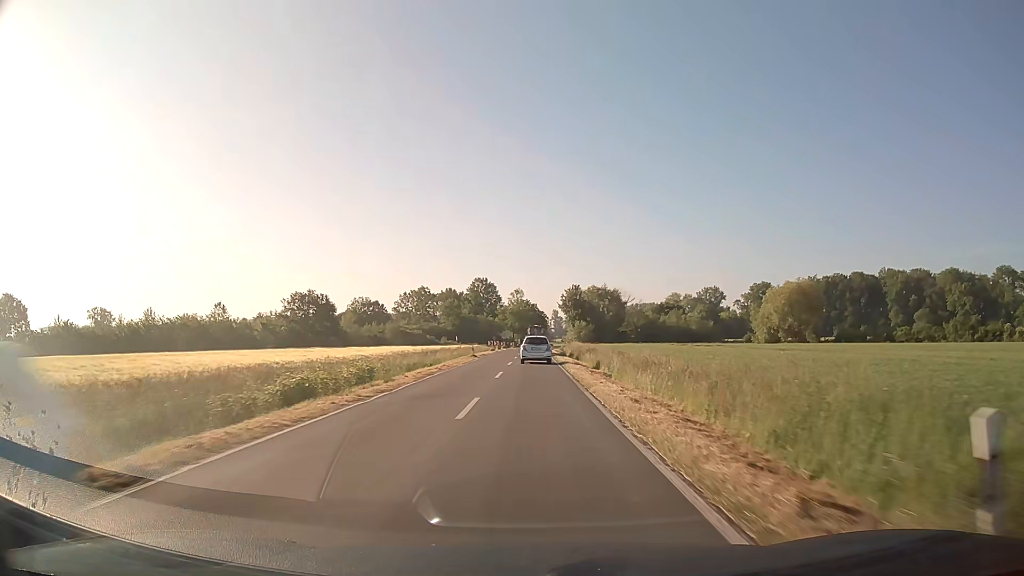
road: secondary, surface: asphalt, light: Day
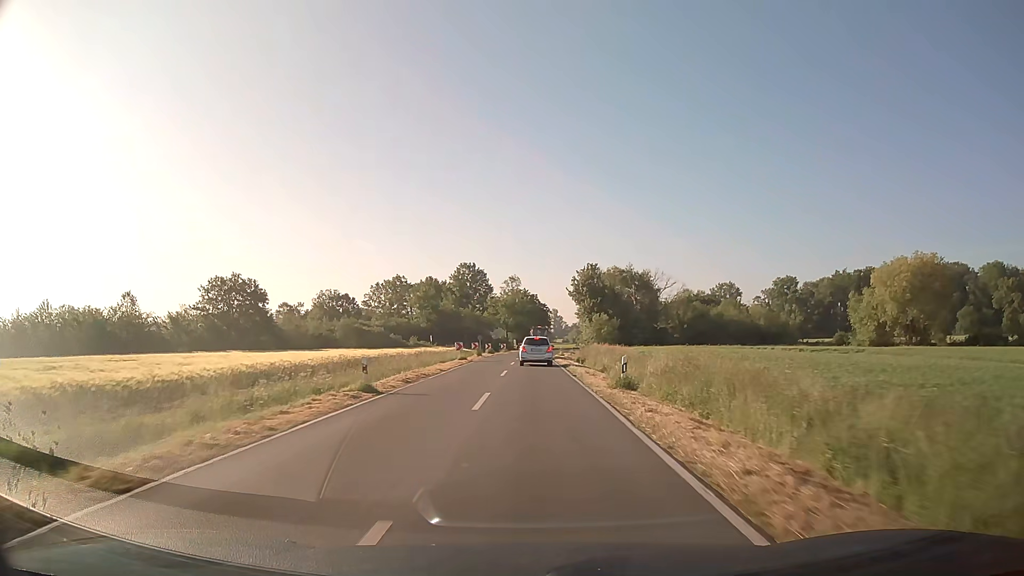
(+0.1, +34.8) m; 0°
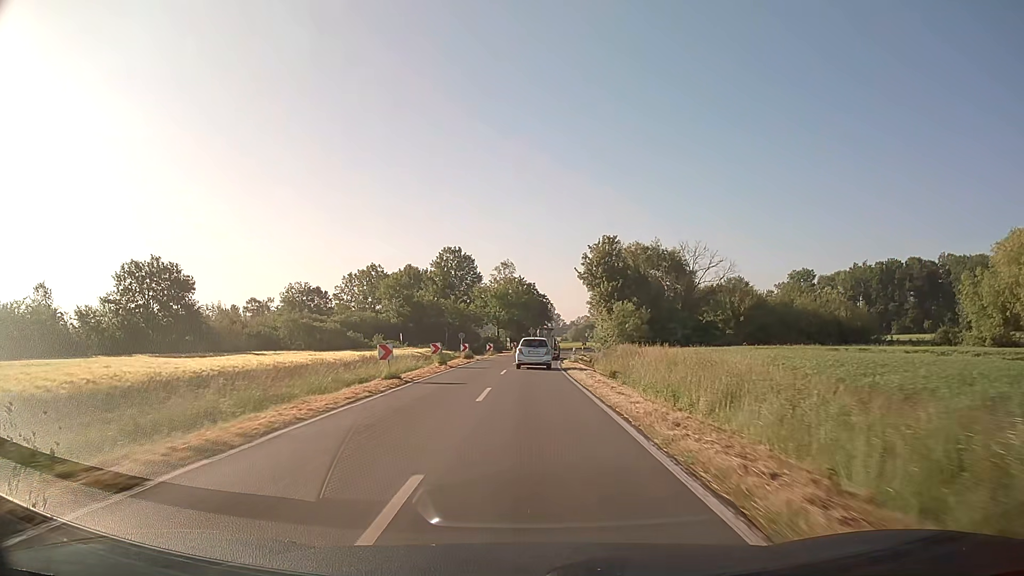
(+0.1, +22.4) m; 0°
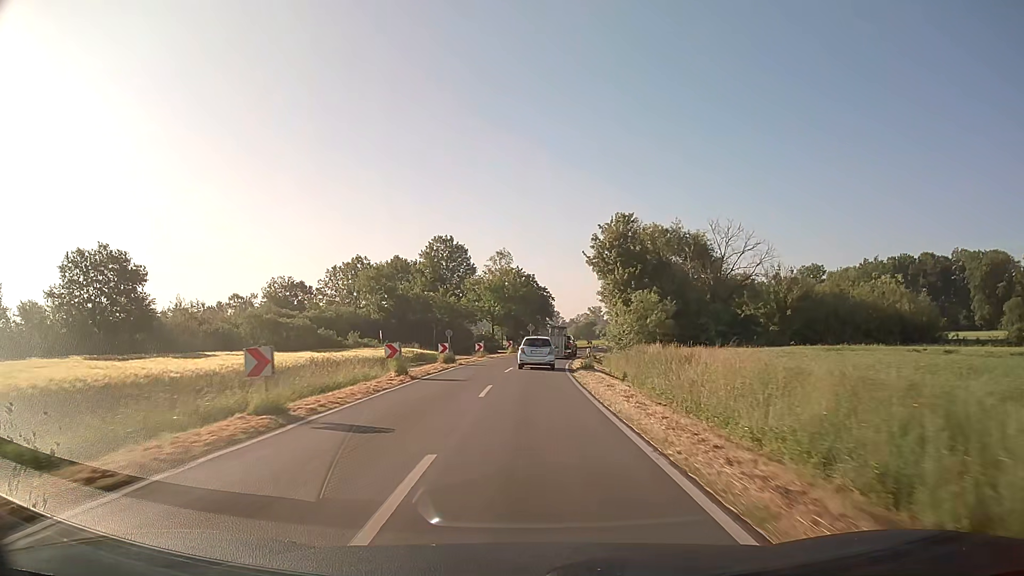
(0.0, +10.9) m; 0°
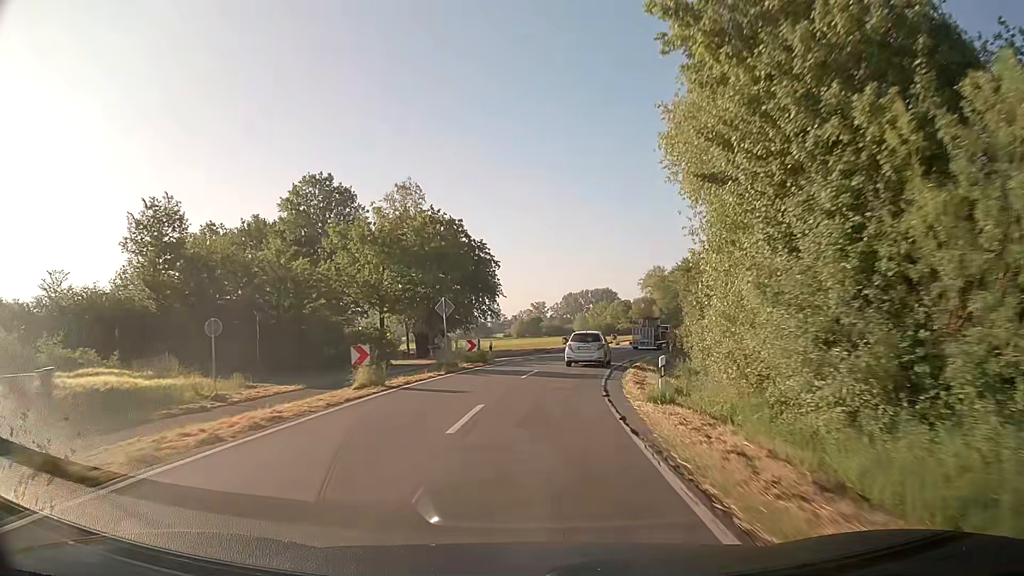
(+1.0, +42.6) m; +5°
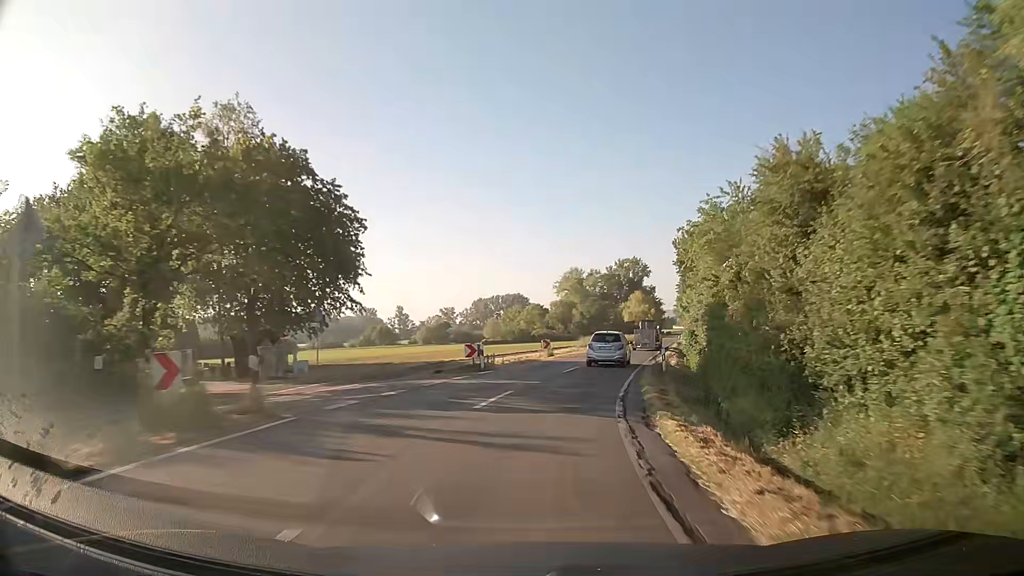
(+0.9, +21.0) m; +6°
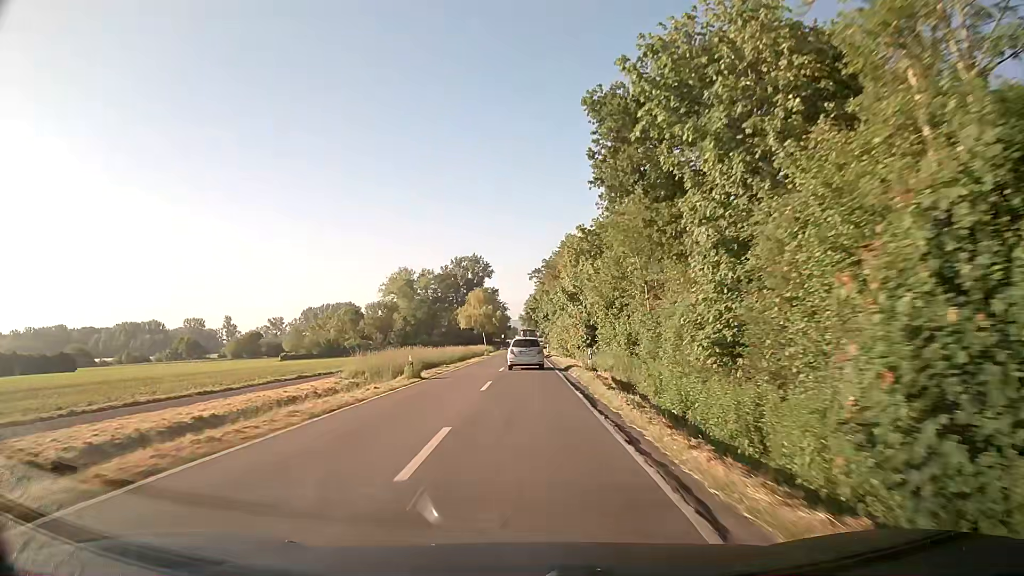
(+6.6, +41.7) m; +15°
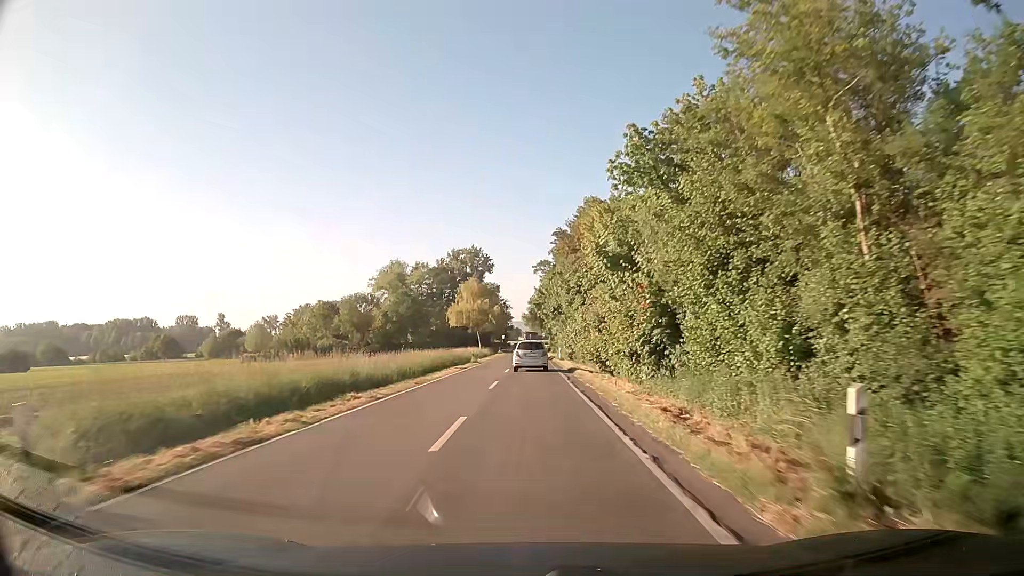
(-0.1, +22.6) m; 0°
(0, +10) (0, +20) (0, +30) (0, +40) (0, +50) (0, +60) (0, +70) (0, +80) (0, +90) (0, +100) m
